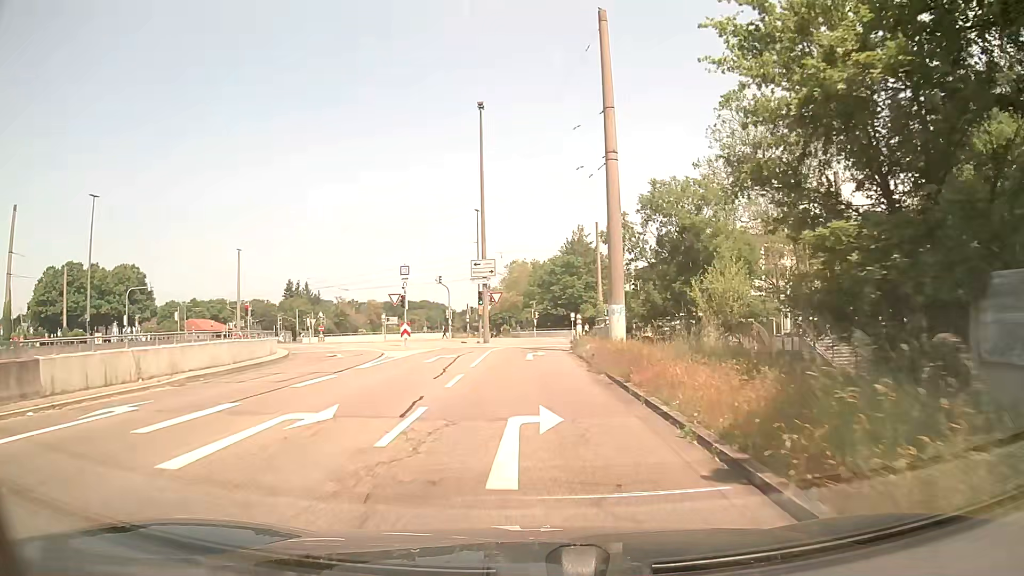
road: trunk_link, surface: asphalt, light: Day
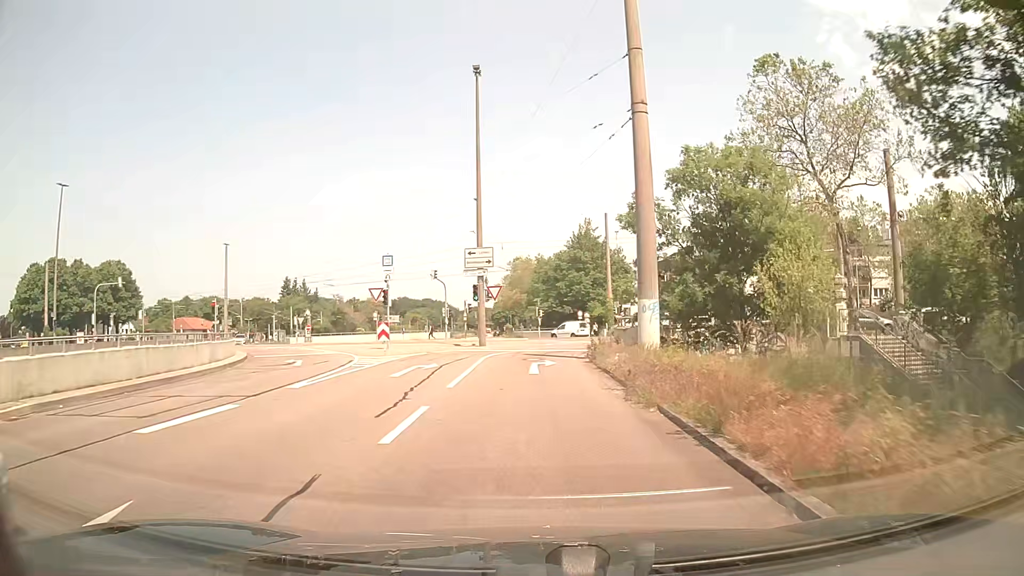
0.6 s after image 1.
(0.0, +5.9) m; 0°
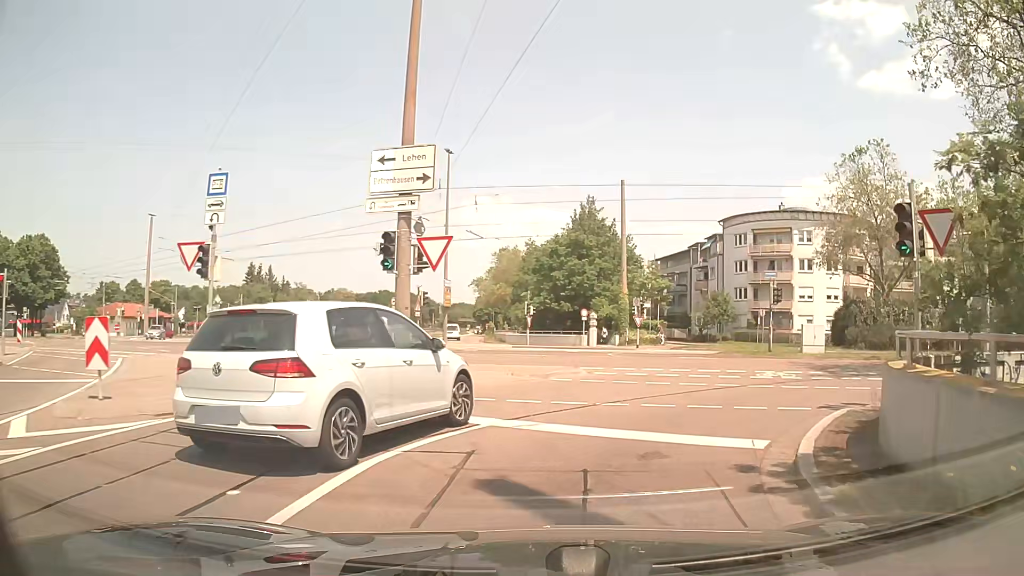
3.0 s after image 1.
(0.0, +19.1) m; +1°
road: tertiary_link
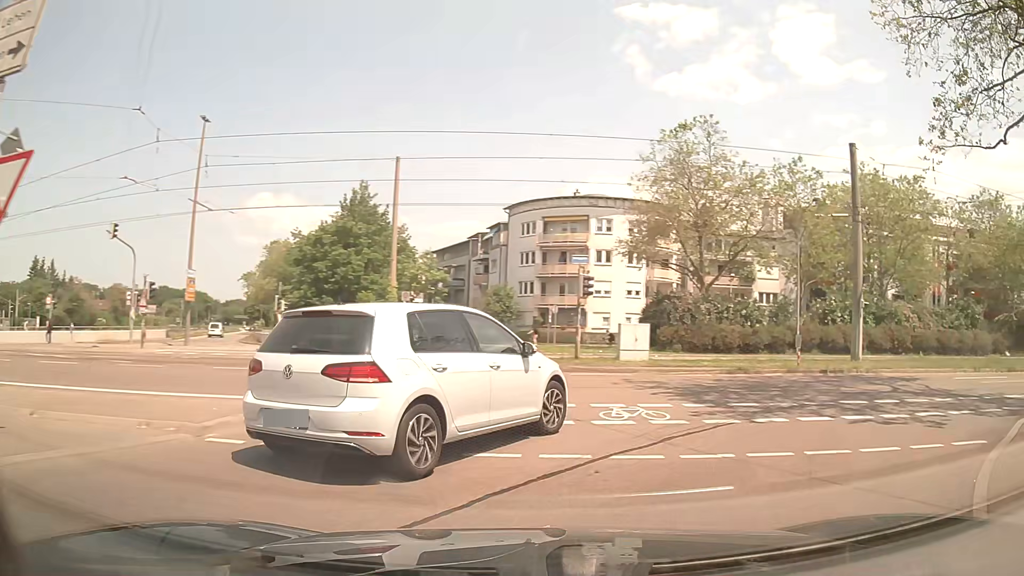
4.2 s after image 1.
(+1.1, +7.3) m; +18°
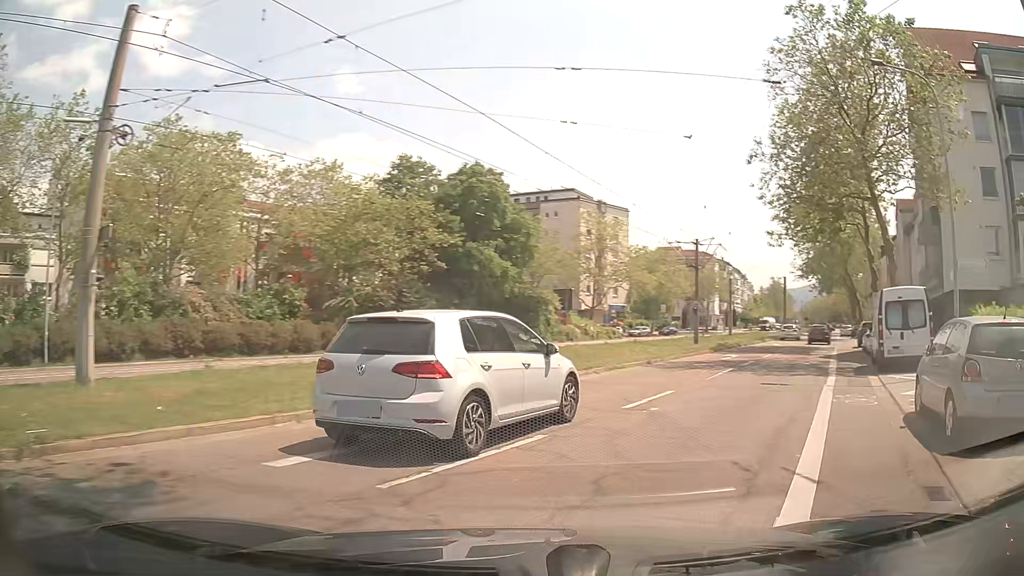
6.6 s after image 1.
(+6.8, +11.4) m; +62°
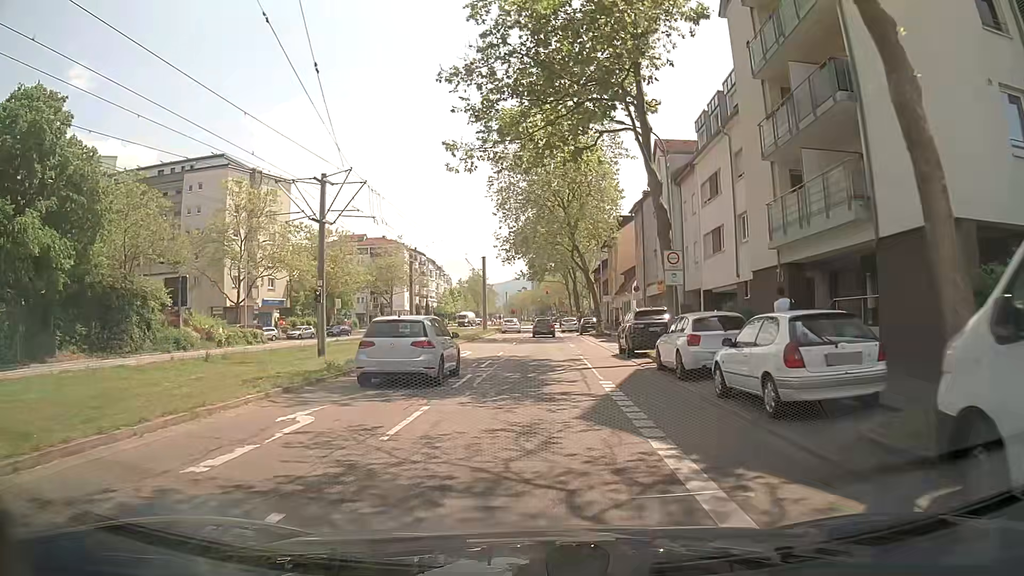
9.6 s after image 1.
(+6.9, +20.0) m; +24°
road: tertiary
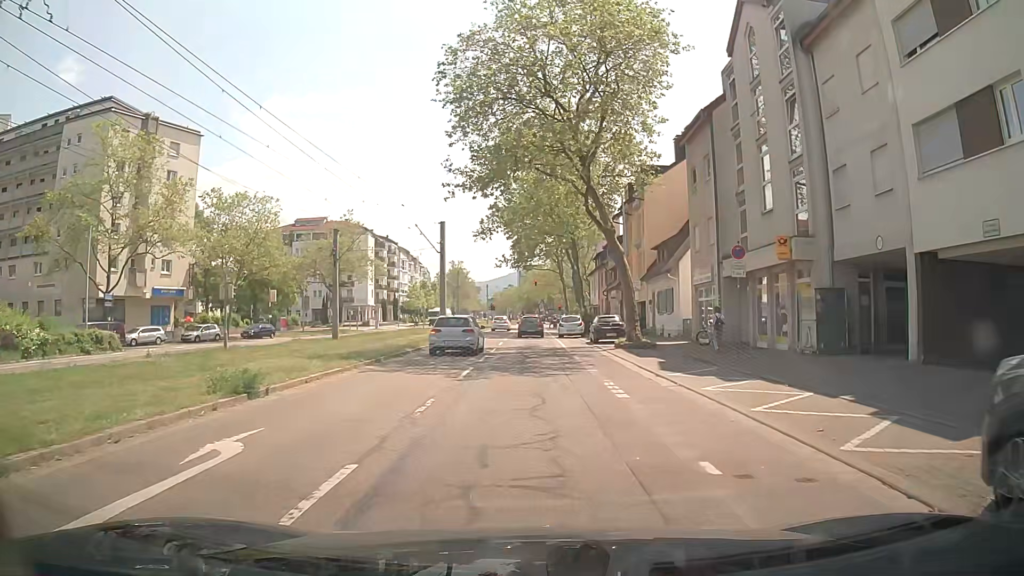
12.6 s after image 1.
(+0.2, +22.3) m; +3°
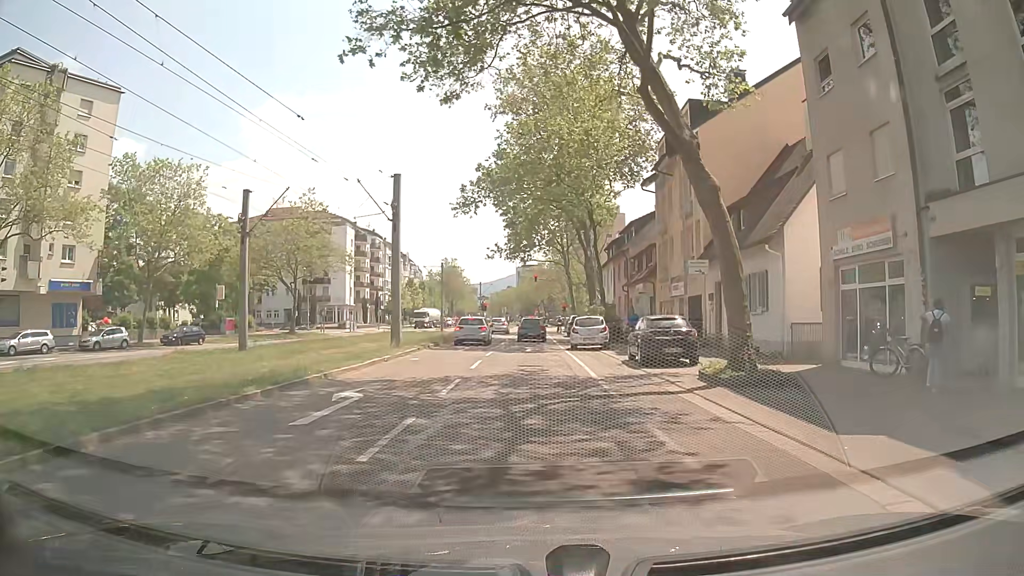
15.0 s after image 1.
(-0.4, +14.8) m; -1°
